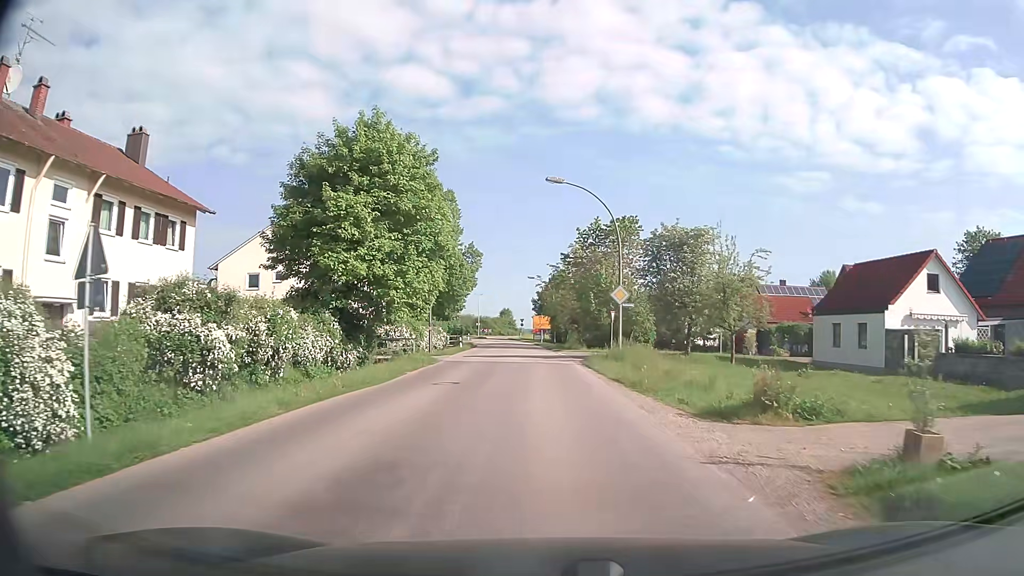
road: tertiary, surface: asphalt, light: Day
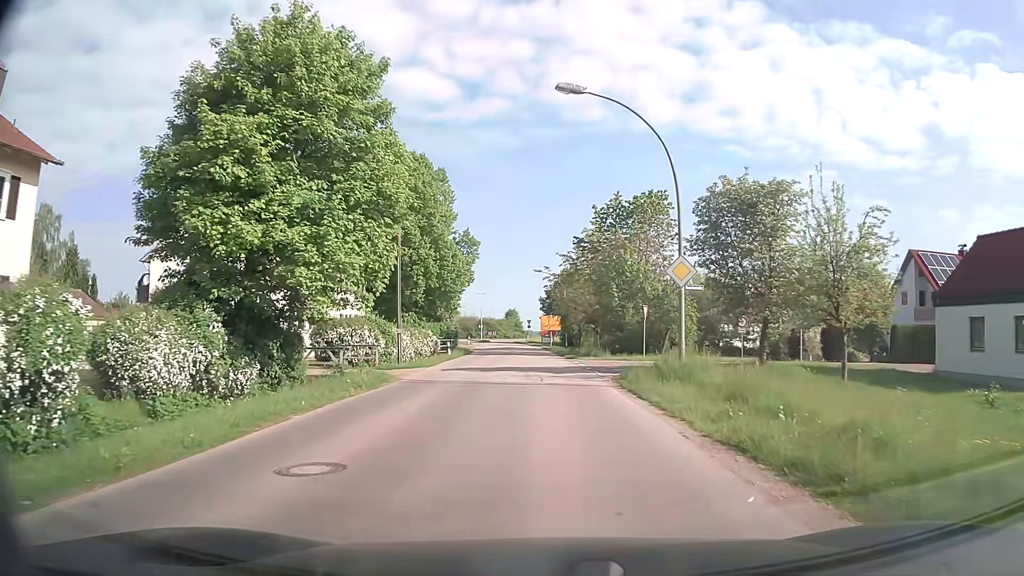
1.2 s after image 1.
(-0.1, +11.1) m; 0°
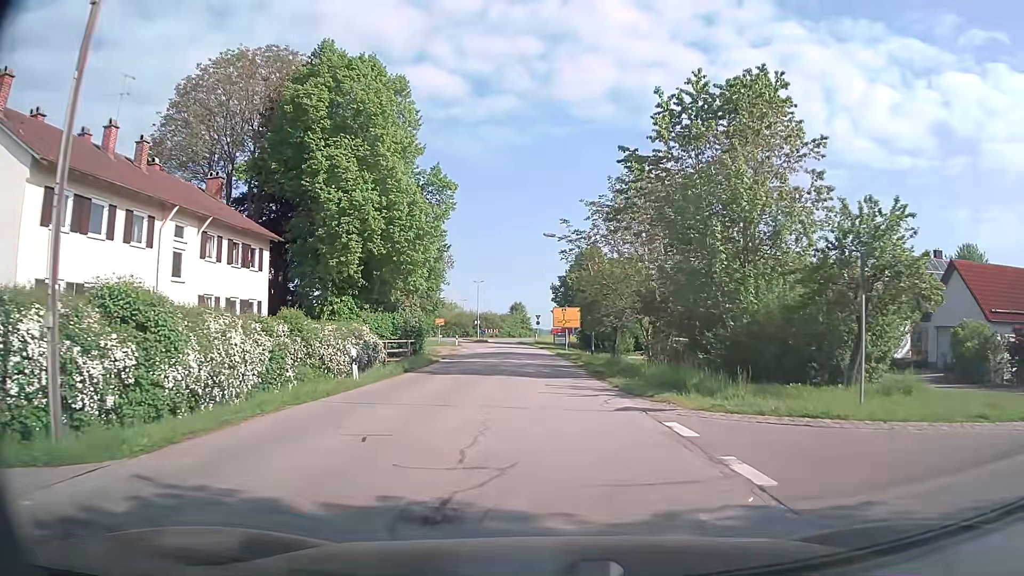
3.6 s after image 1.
(-0.4, +23.0) m; -2°
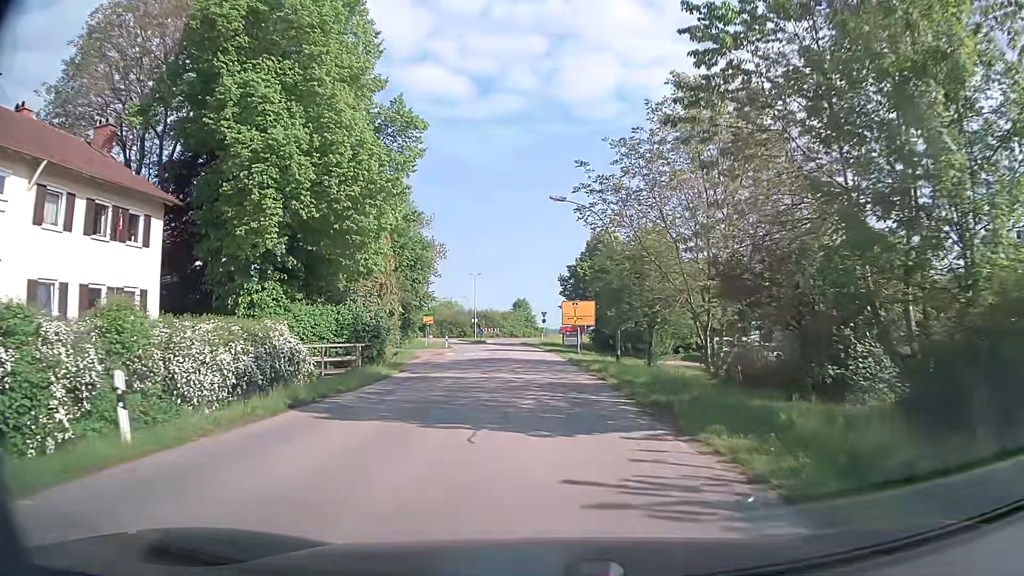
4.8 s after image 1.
(+0.1, +11.5) m; 0°
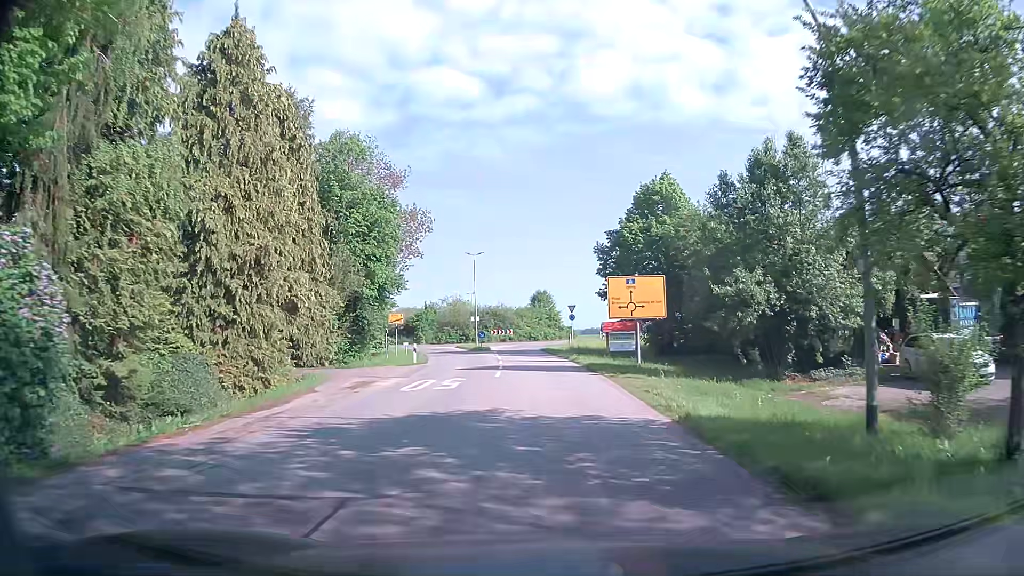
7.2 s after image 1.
(-0.5, +23.0) m; -2°
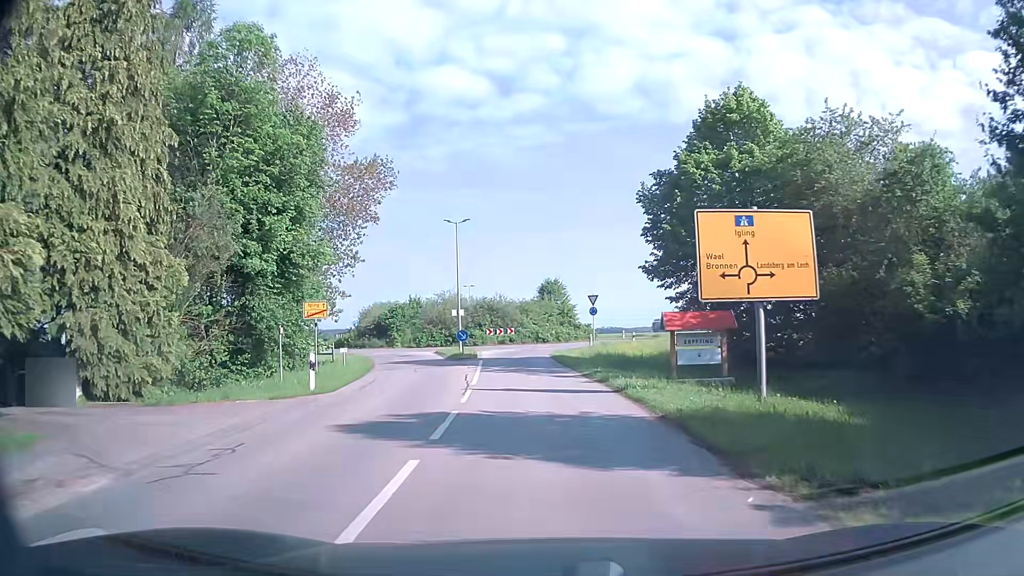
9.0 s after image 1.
(-0.1, +16.6) m; -1°
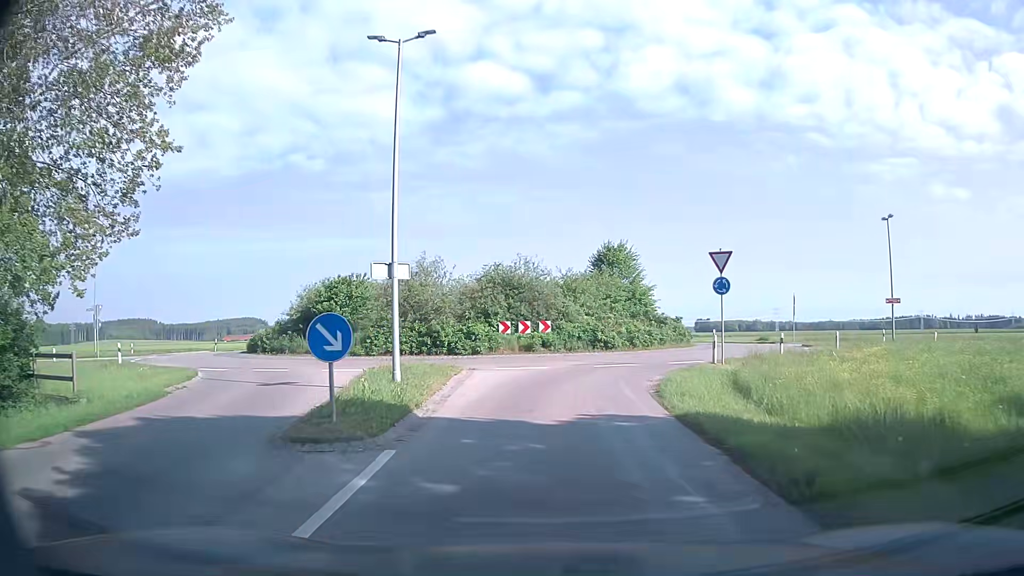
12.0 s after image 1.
(-0.9, +25.6) m; -4°
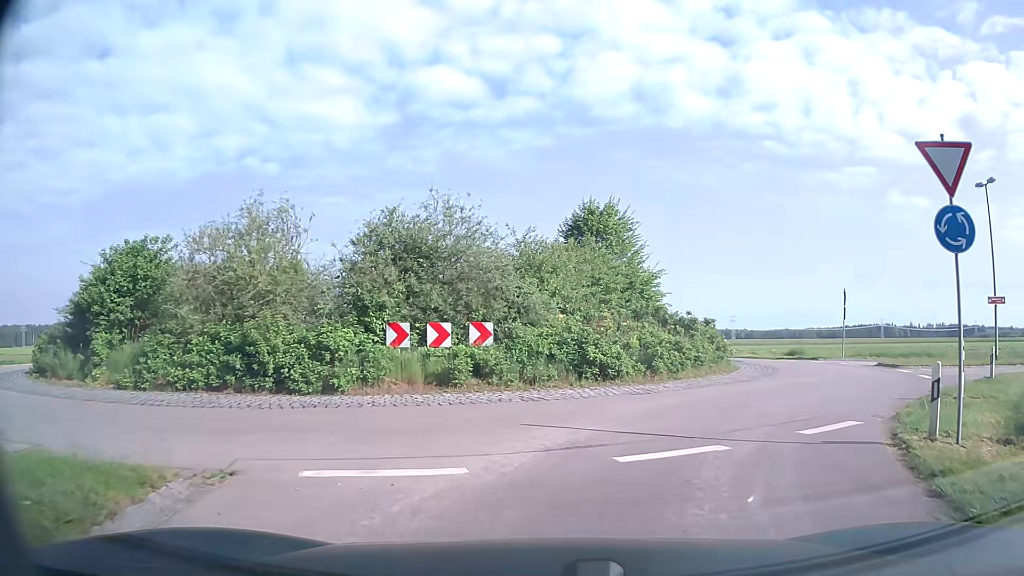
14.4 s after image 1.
(+0.4, +14.6) m; +5°
(+1, +10) (+7, +18) (+17, +21) (+27, +22) (+37, +22) (+47, +22) (+57, +21) (+67, +21) (+77, +21) (+87, +21) m
